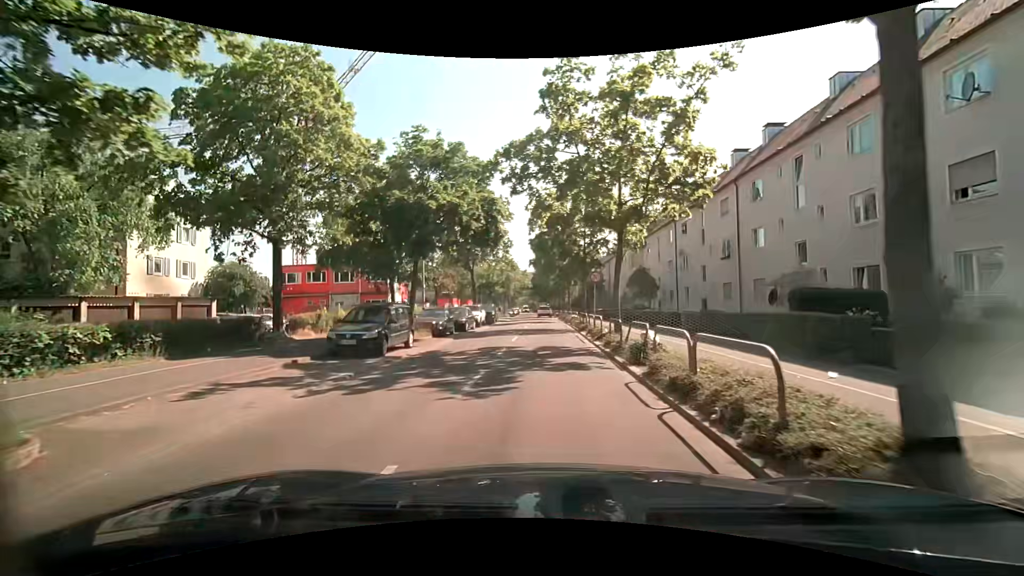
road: tertiary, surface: asphalt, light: Day
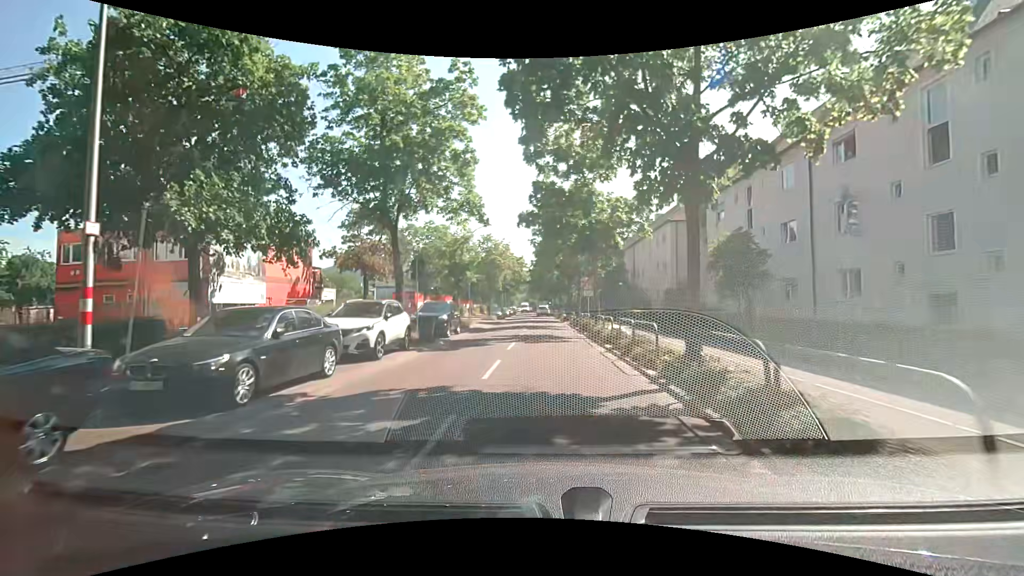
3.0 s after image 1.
(-0.3, +22.3) m; 0°
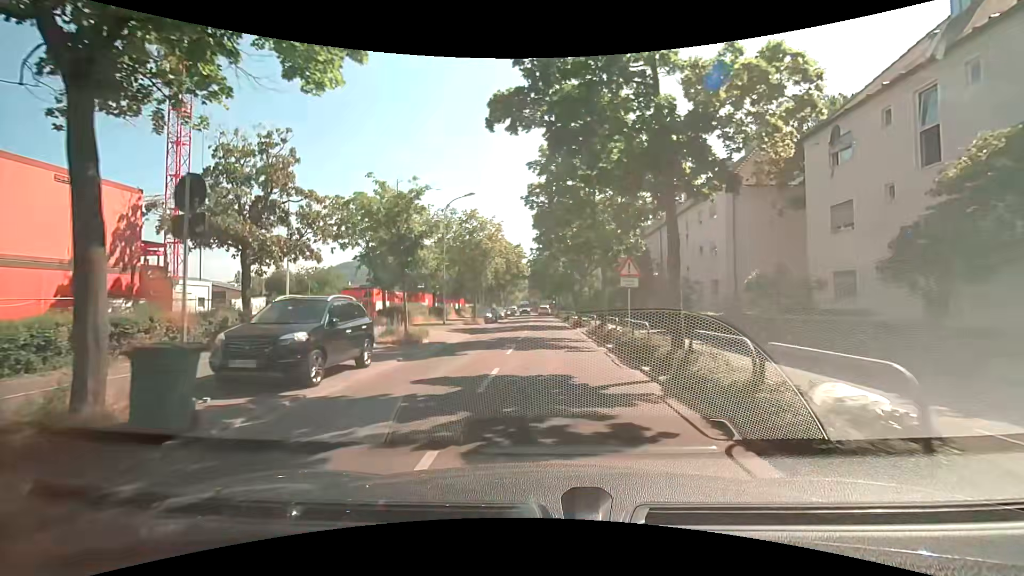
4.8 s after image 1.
(-0.1, +13.5) m; -1°
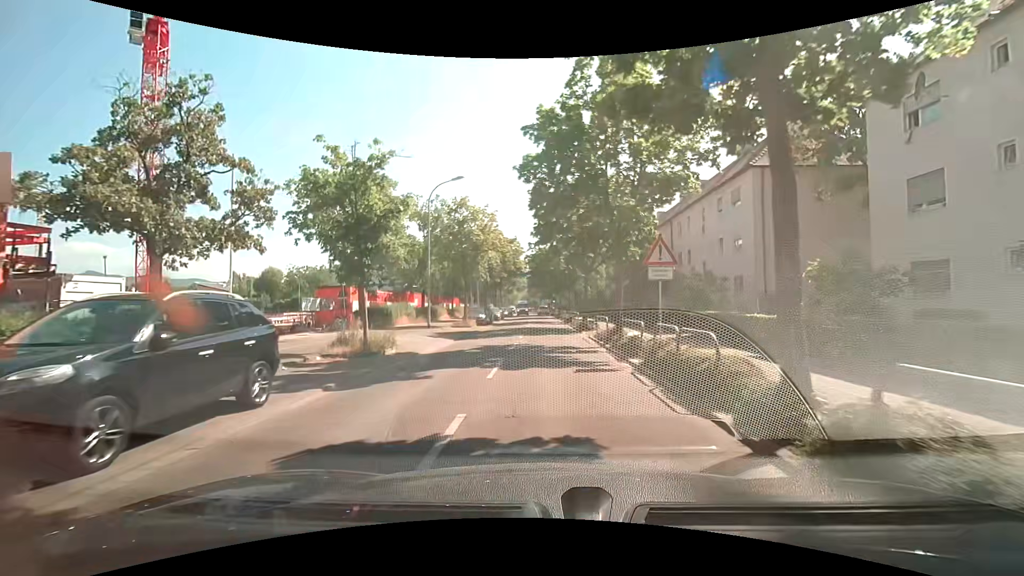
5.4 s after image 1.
(0.0, +4.5) m; +1°
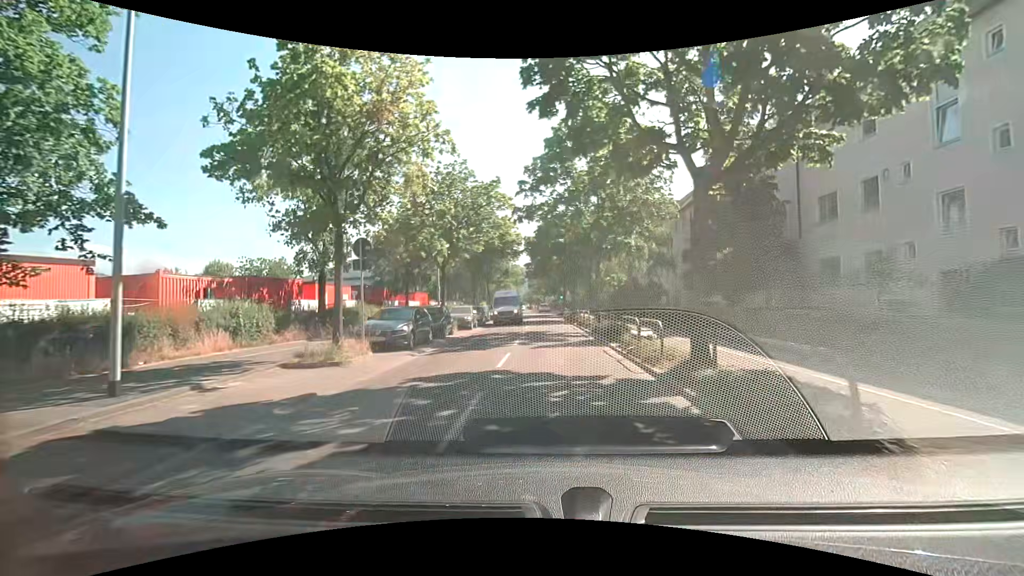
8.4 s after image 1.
(-0.2, +22.6) m; -2°
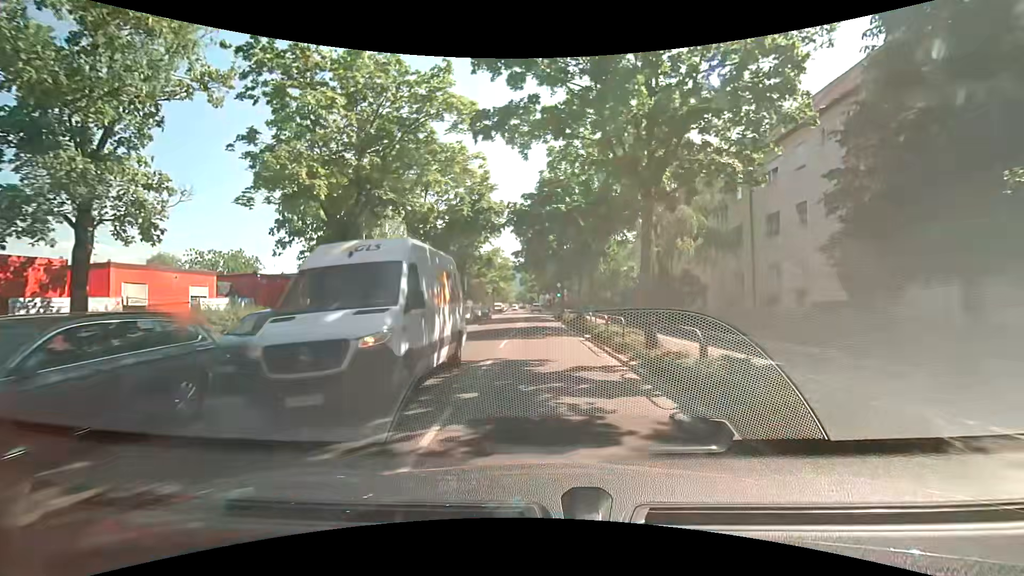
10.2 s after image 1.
(+0.3, +13.1) m; +2°
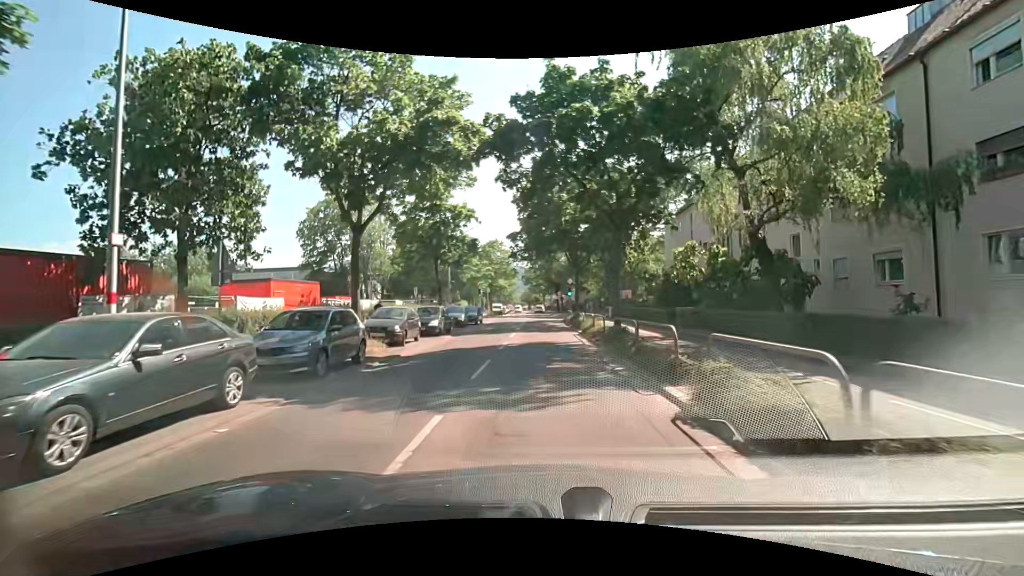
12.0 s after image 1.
(0.0, +12.6) m; -2°
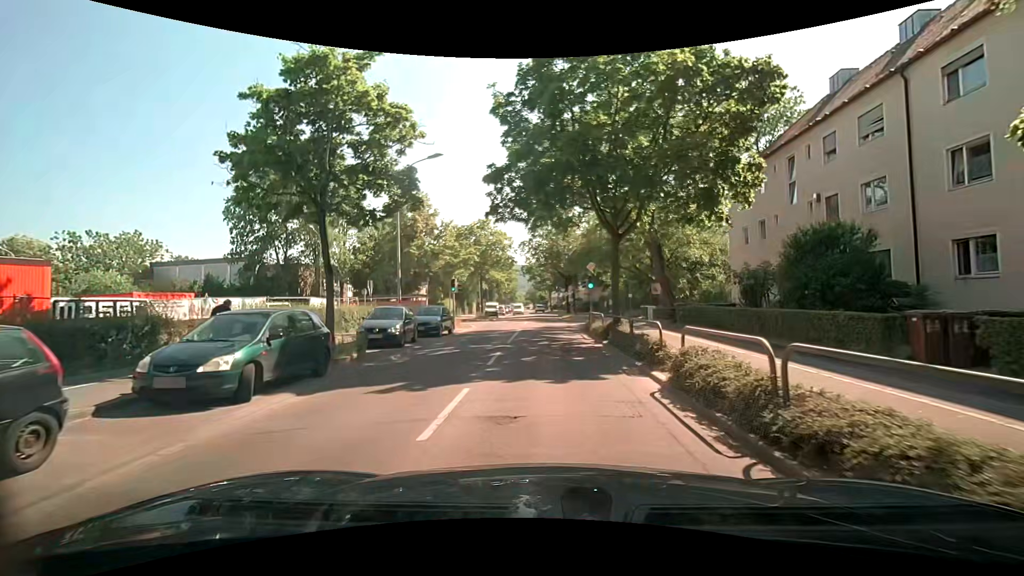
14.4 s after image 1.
(+0.2, +16.0) m; 0°
